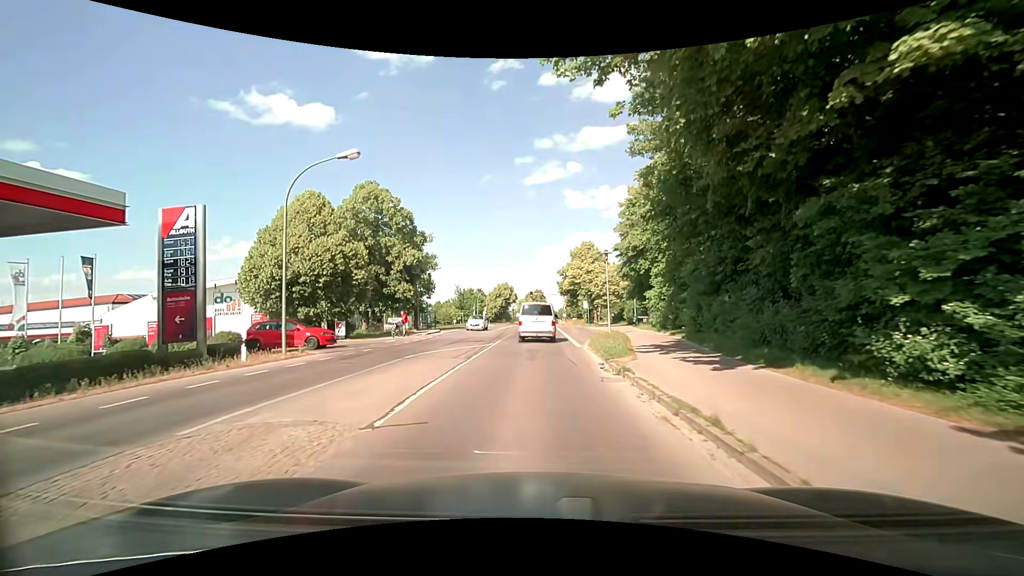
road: secondary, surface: asphalt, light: Day
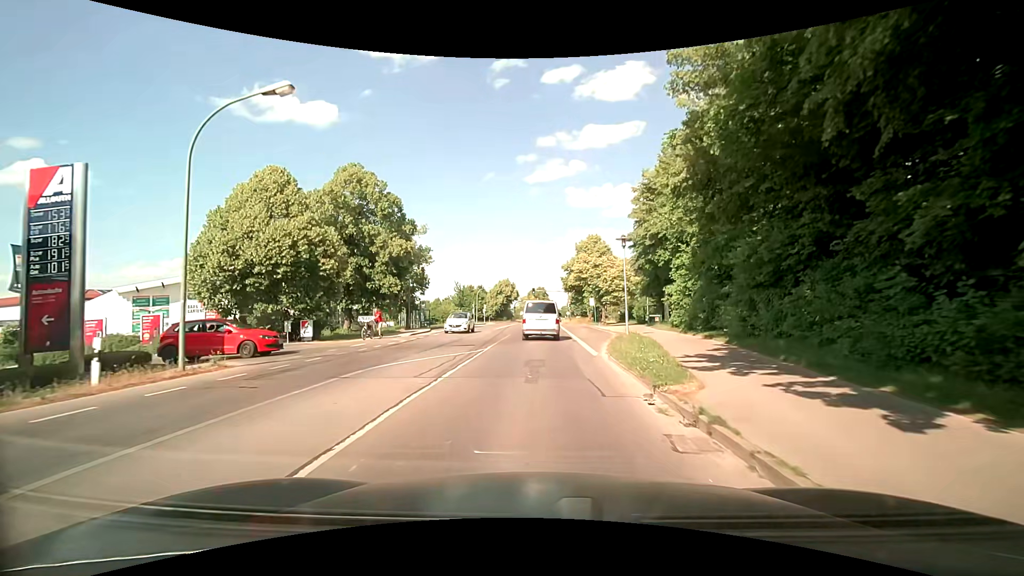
(0.0, +5.3) m; -1°
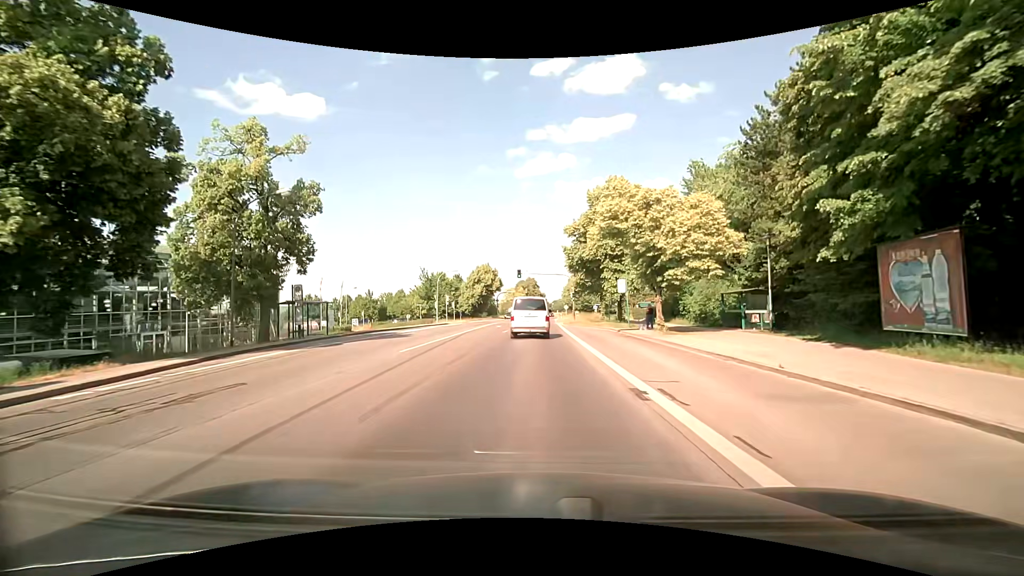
(+0.8, +29.6) m; +2°
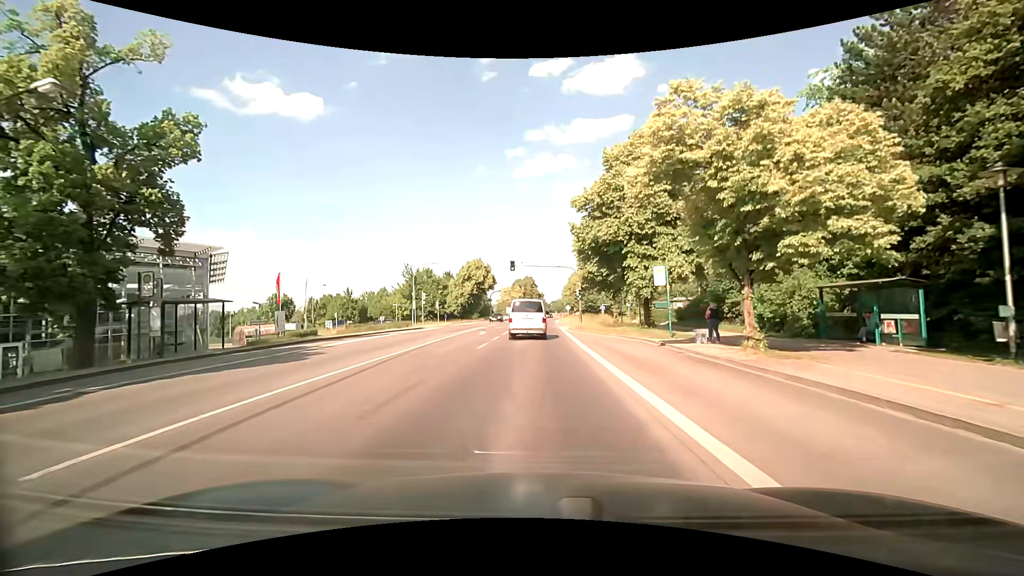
(+0.1, +11.8) m; 0°
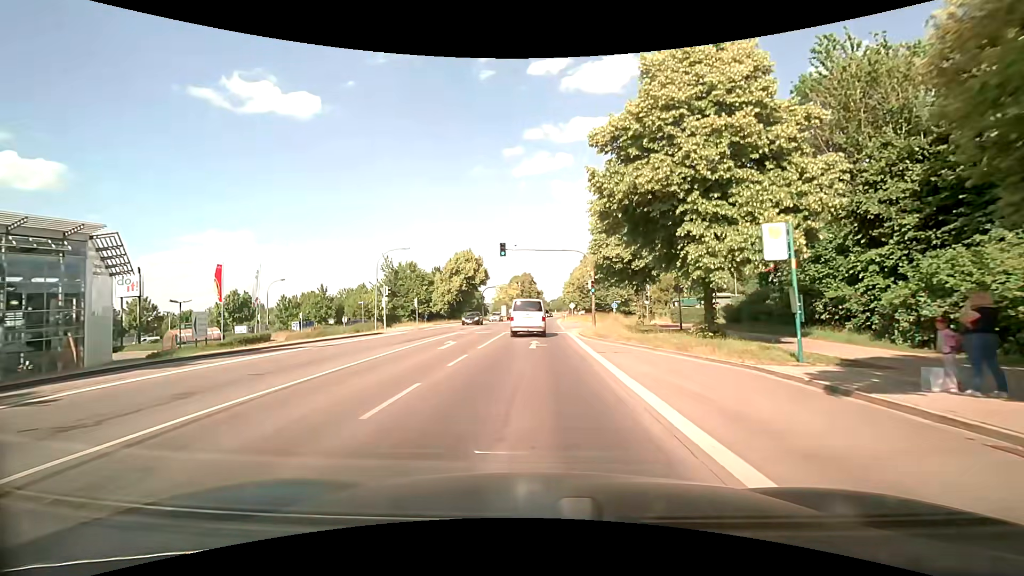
(+0.1, +12.0) m; +1°
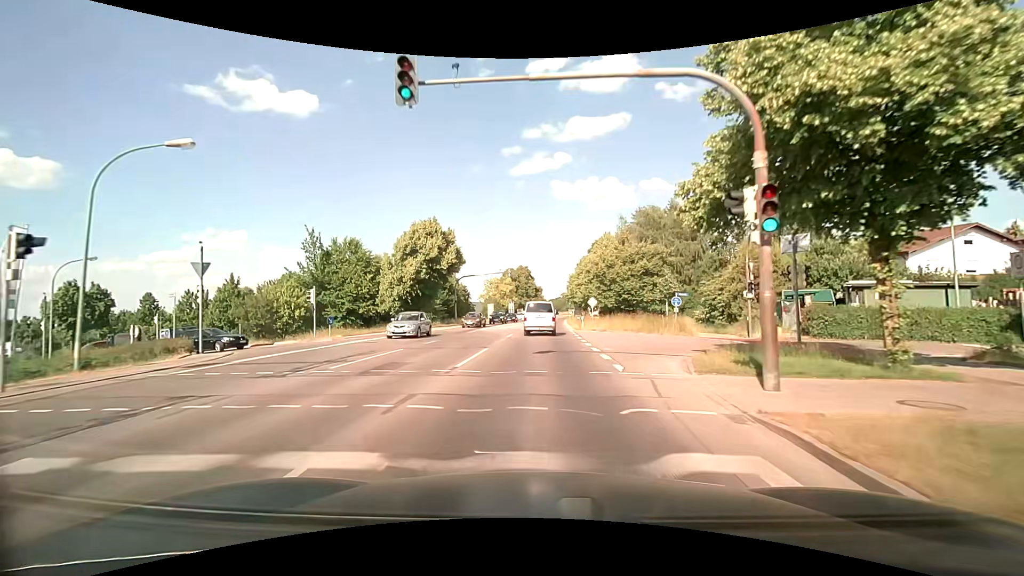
(-0.2, +27.3) m; 0°
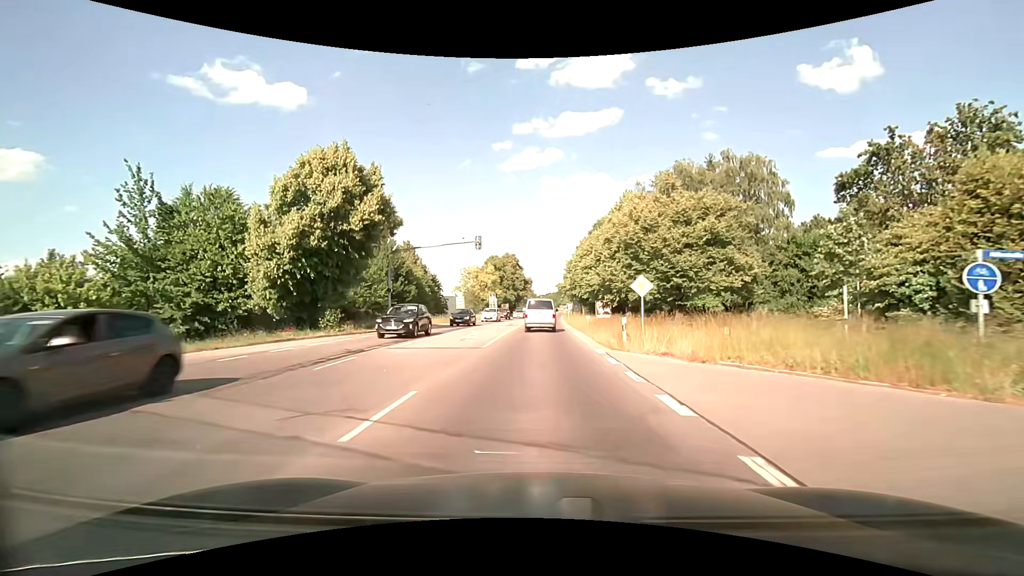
(+0.1, +23.0) m; 0°
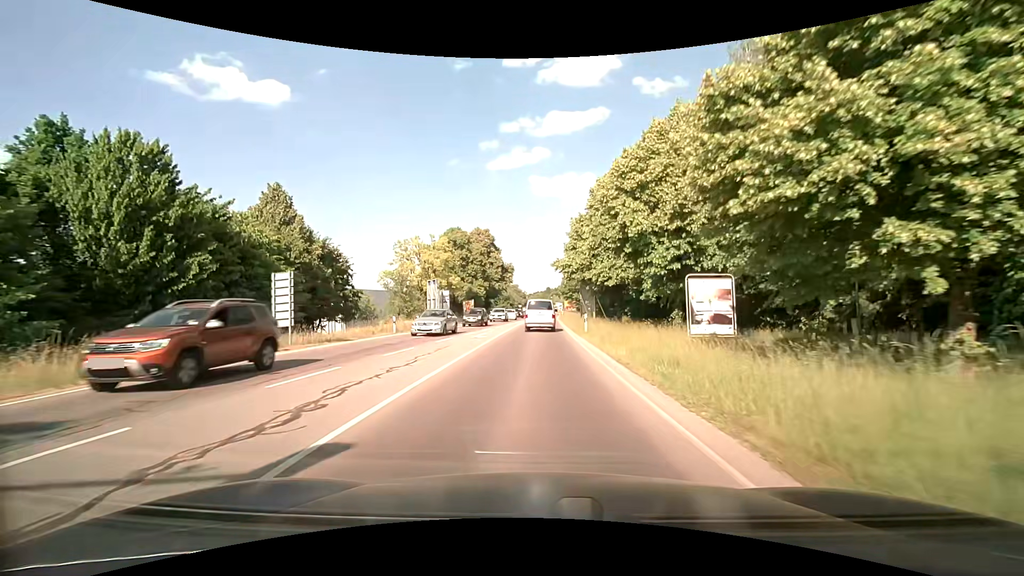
(+0.9, +38.6) m; +2°
(0, +10) (0, +20) (0, +30) (0, +40) (+1, +50) (+1, +60) (+1, +70) (+1, +80) (+2, +90) (+2, +100) m
